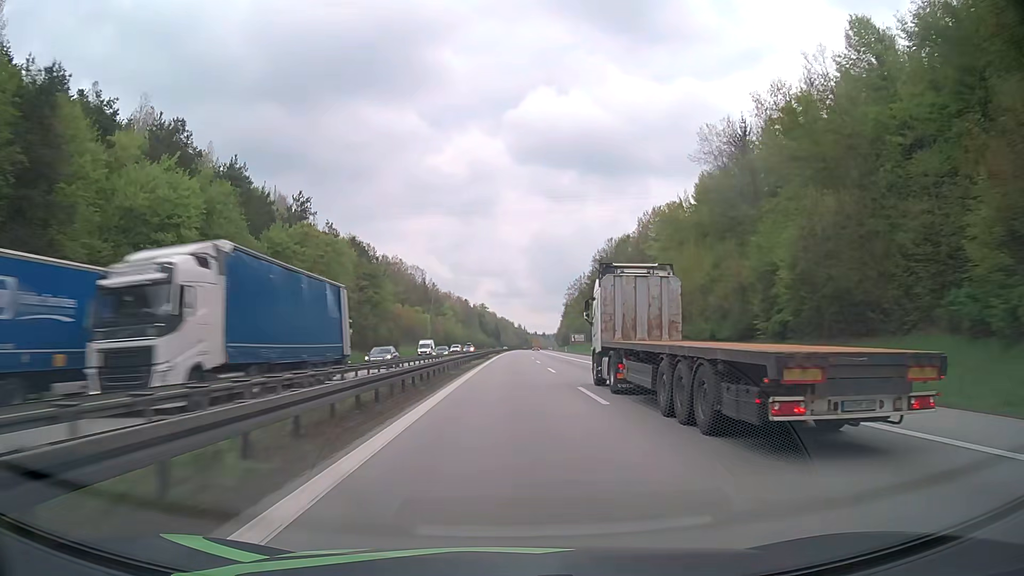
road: motorway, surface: asphalt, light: Day
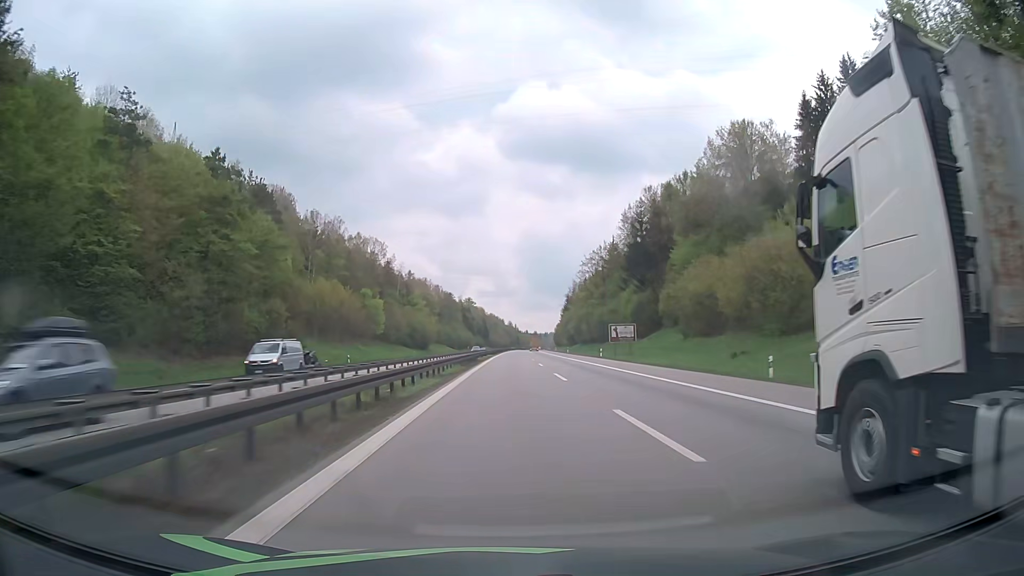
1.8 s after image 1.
(+0.2, +62.0) m; +1°
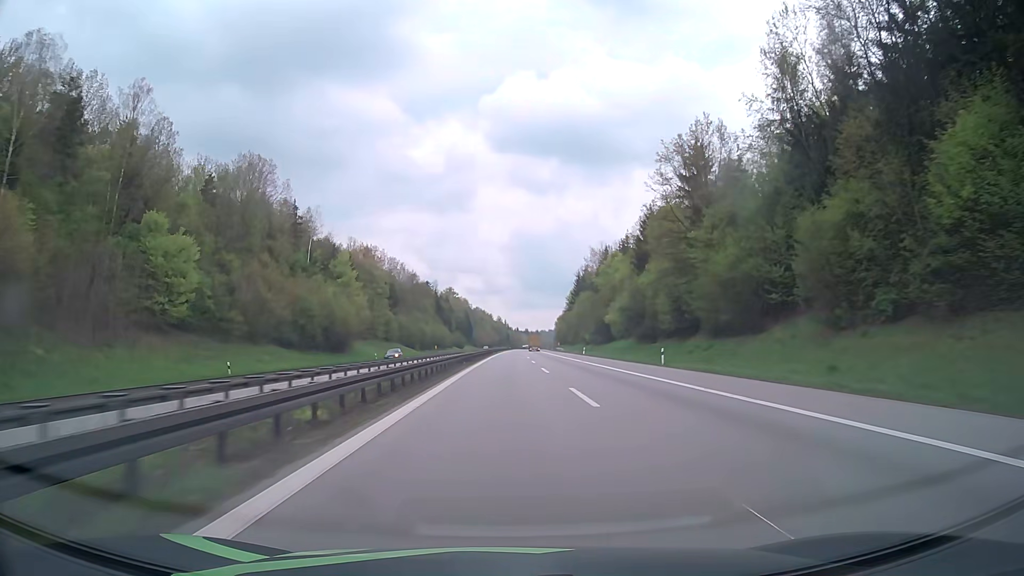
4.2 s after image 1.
(+0.7, +82.6) m; +1°
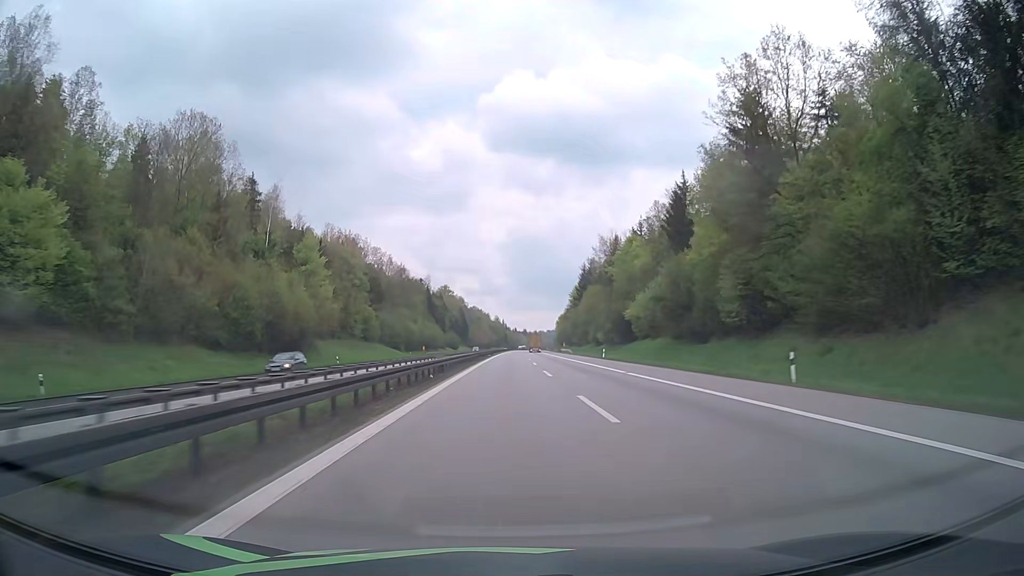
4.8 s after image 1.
(0.0, +20.7) m; 0°
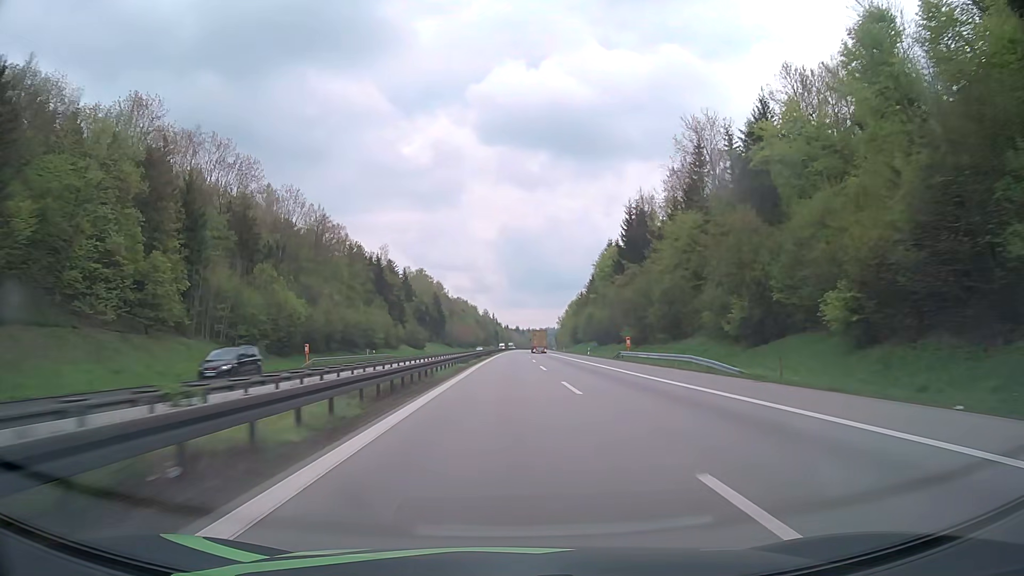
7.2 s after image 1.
(+0.4, +82.7) m; +1°
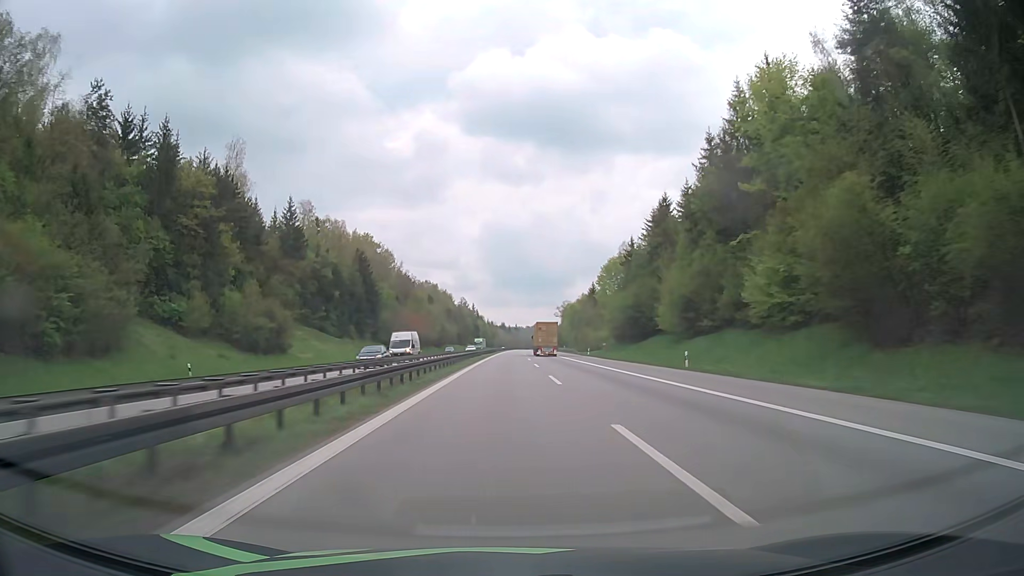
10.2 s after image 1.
(+1.3, +103.3) m; +1°
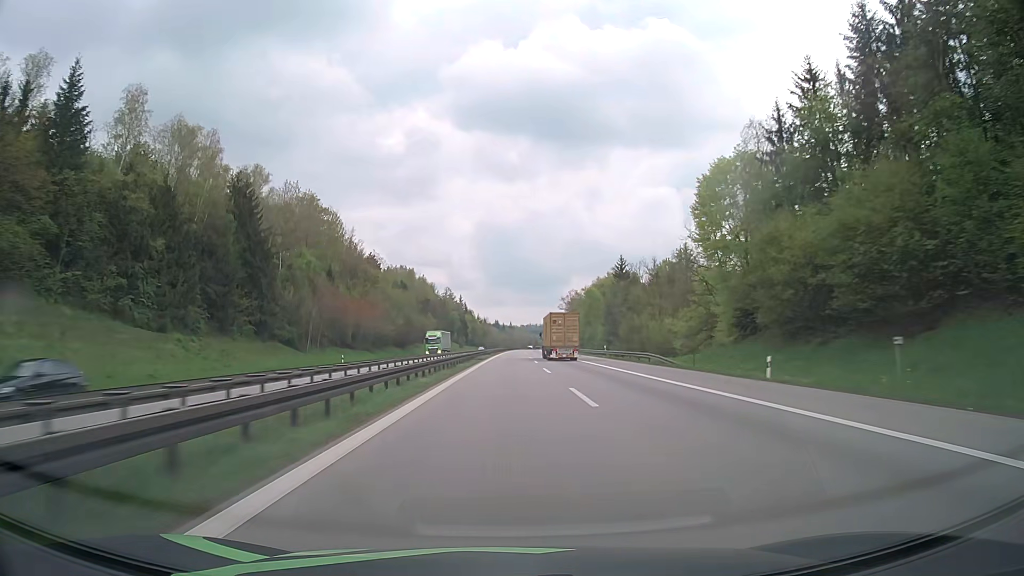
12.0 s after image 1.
(+0.2, +61.9) m; 0°
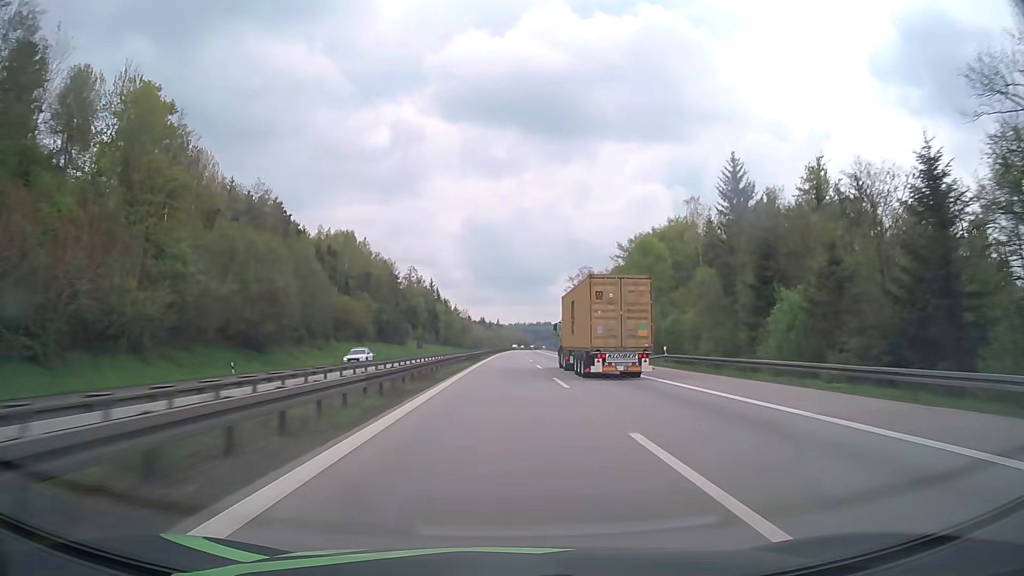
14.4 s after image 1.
(+0.7, +82.6) m; +1°
(0, +10) (0, +20) (0, +30) (0, +40) (0, +50) (0, +60) (0, +70) (0, +80) (+1, +90) (+1, +100) m
